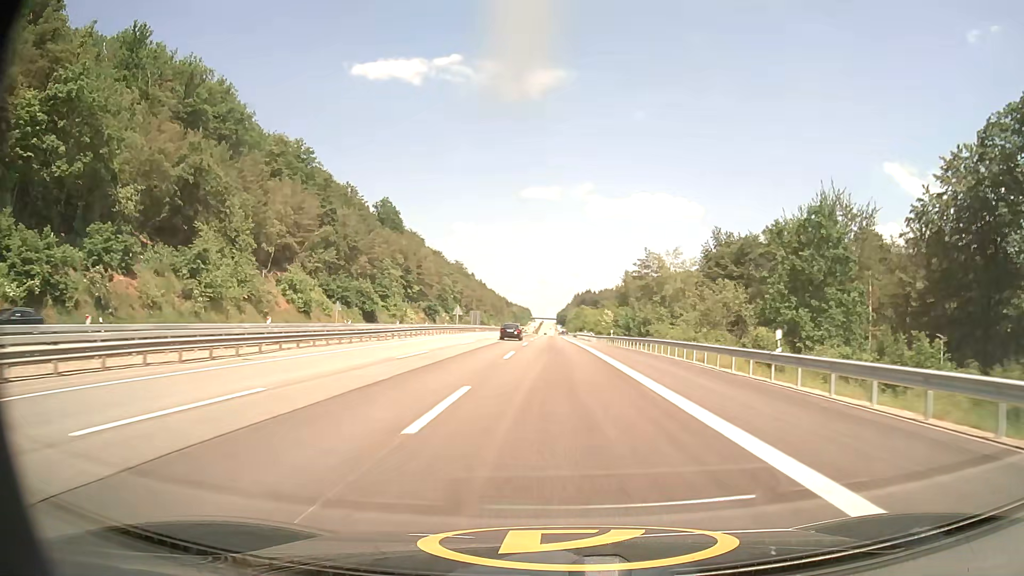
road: motorway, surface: asphalt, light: Day
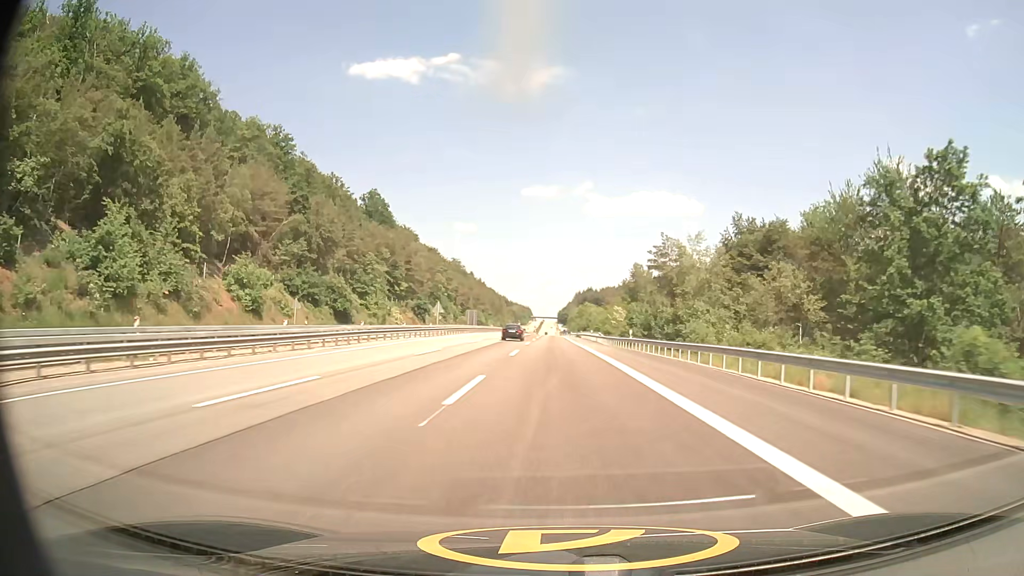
(0.0, +14.7) m; 0°
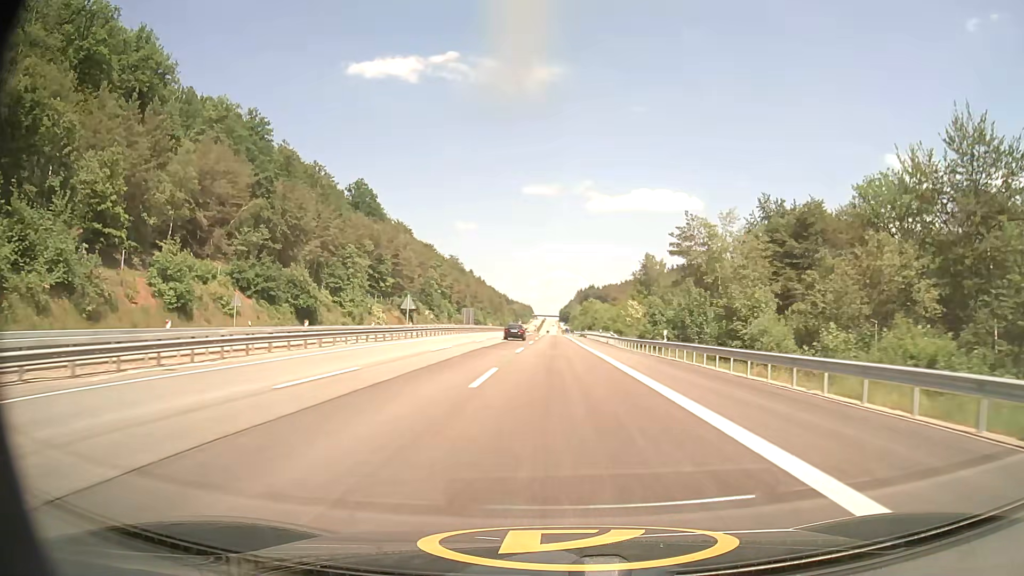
(0.0, +14.7) m; 0°
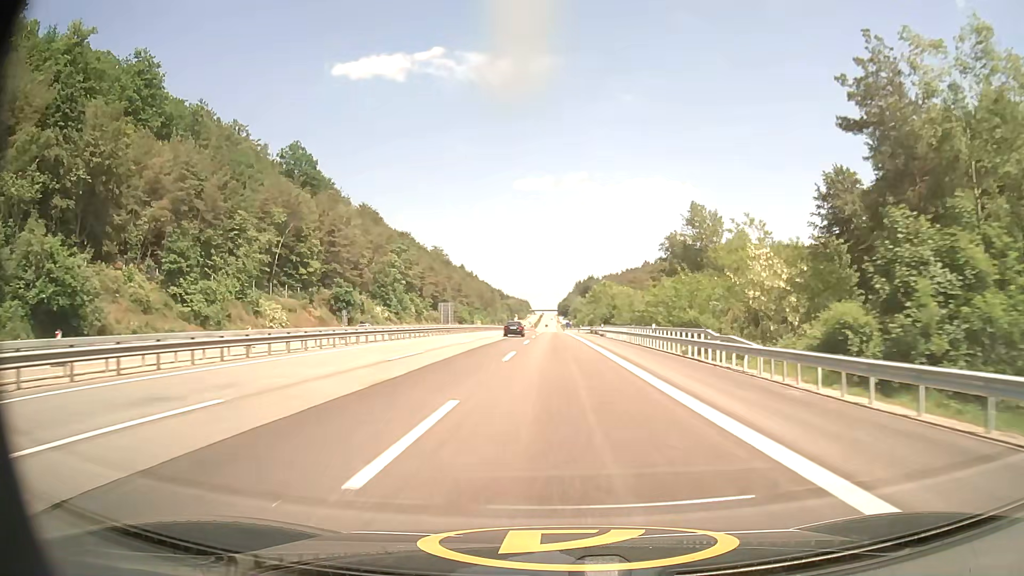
(+0.1, +44.2) m; 0°
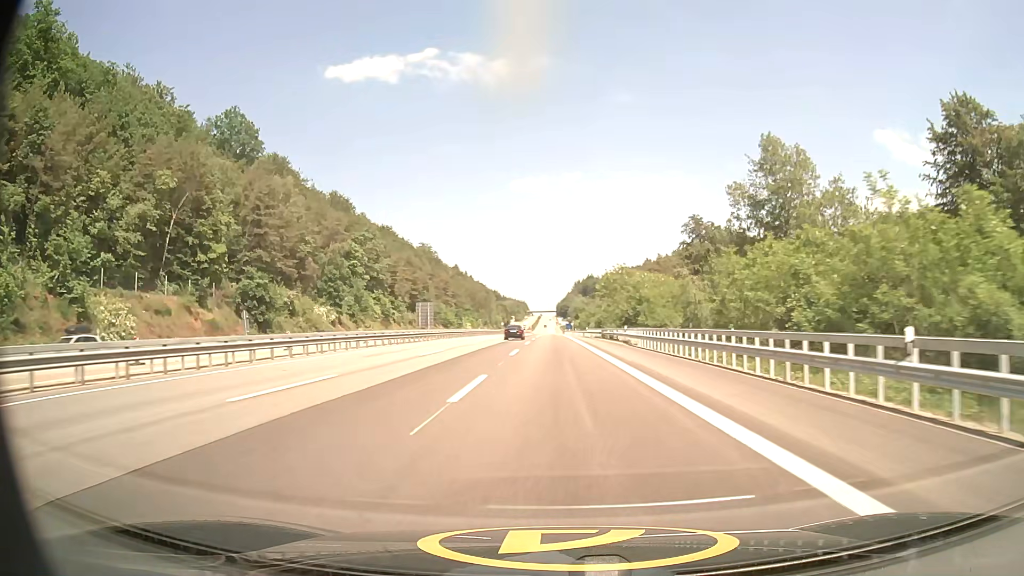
(+0.1, +29.3) m; 0°
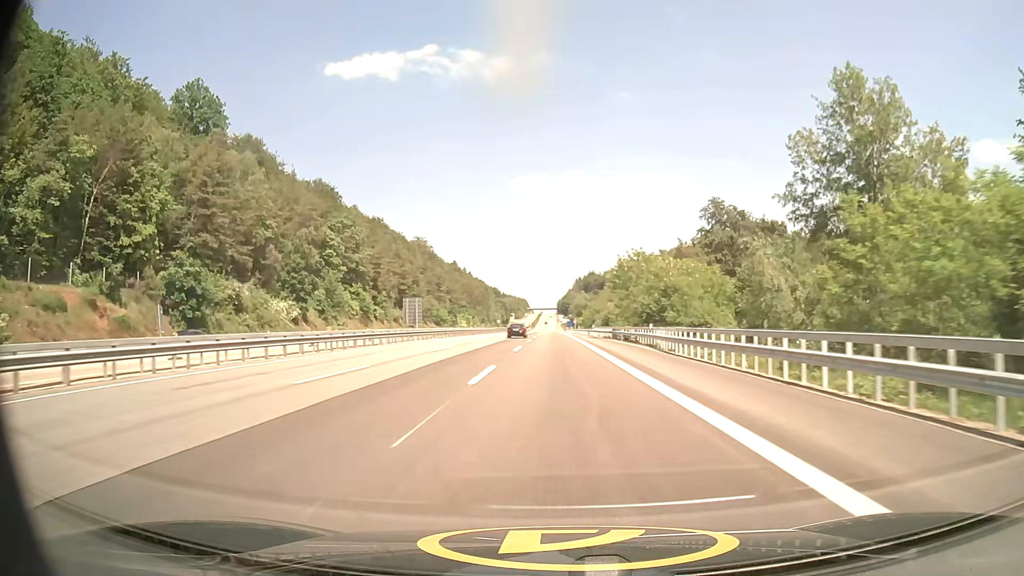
(0.0, +14.6) m; 0°
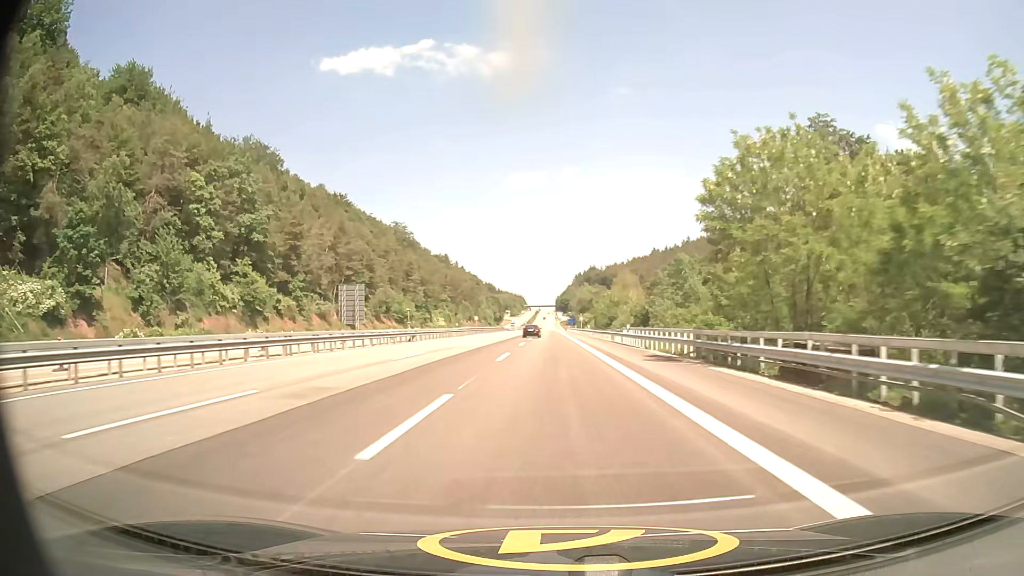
(+0.1, +43.4) m; 0°
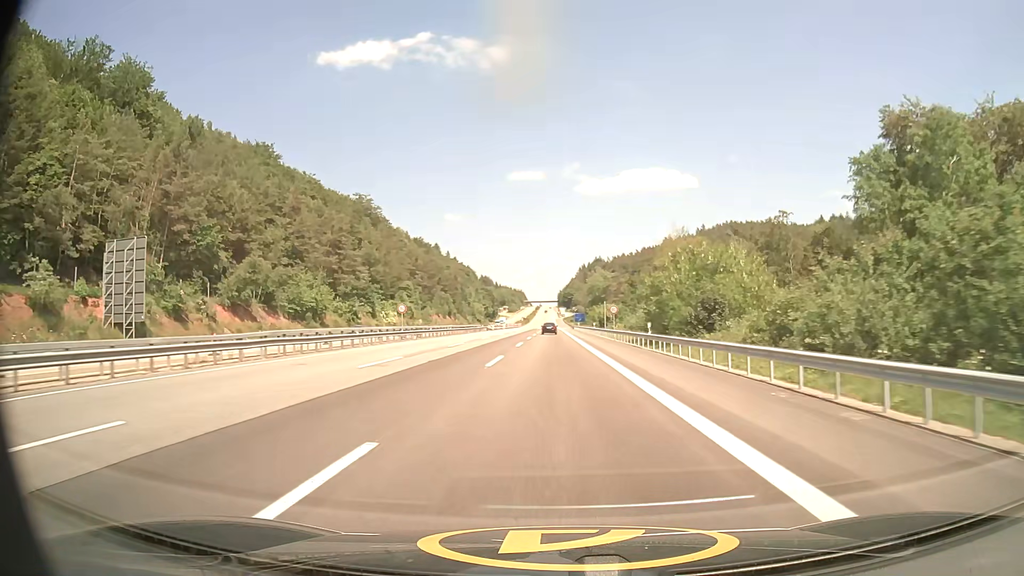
(-0.2, +58.2) m; 0°
(0, +10) (0, +20) (0, +30) (0, +40) (0, +50) (0, +60) (0, +70) (0, +80) (0, +90) (0, +100) m
